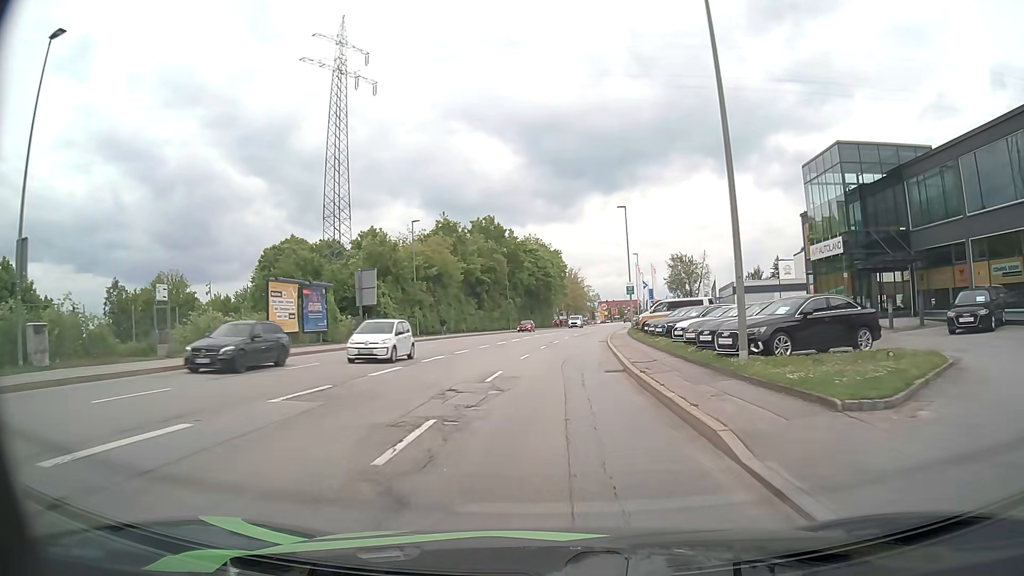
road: tertiary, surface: asphalt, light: Day
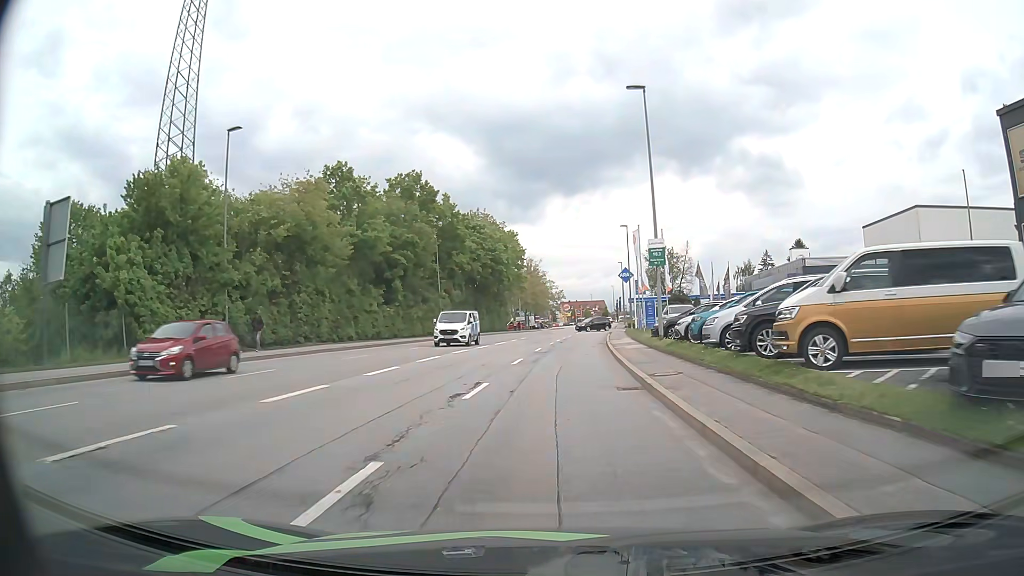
(+1.0, +30.2) m; +4°
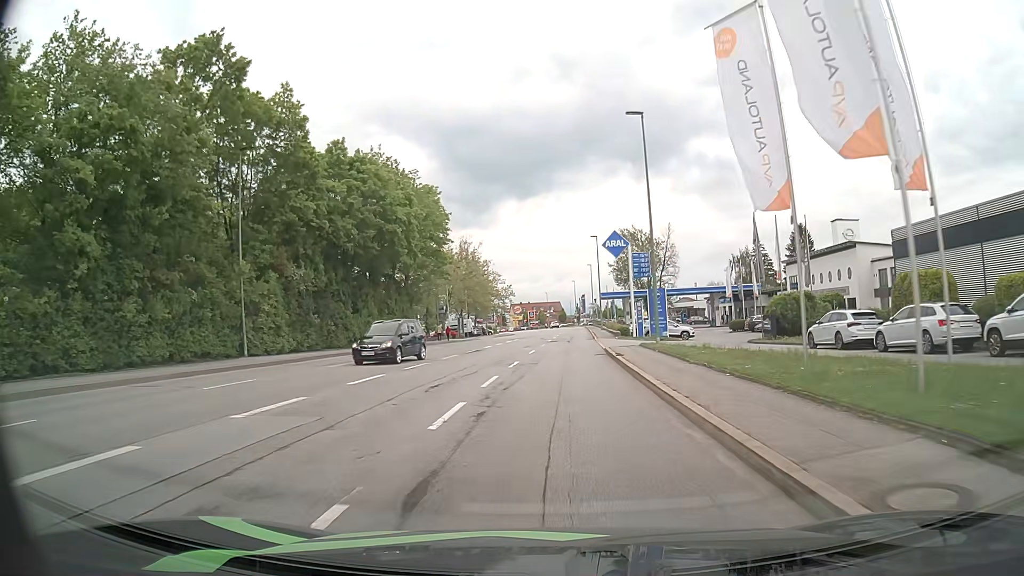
(+1.3, +37.0) m; +4°
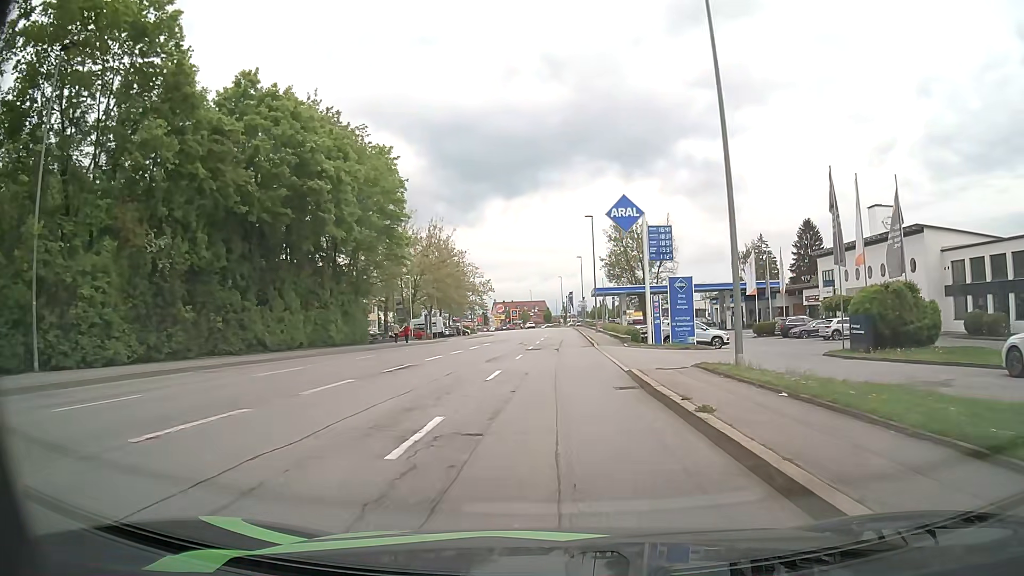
(+0.1, +14.3) m; +2°
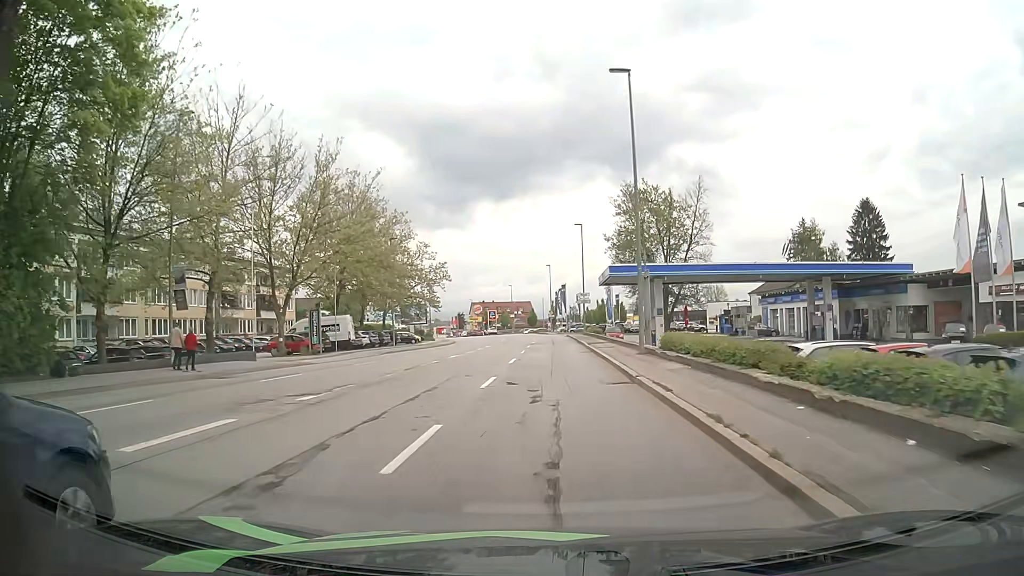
(+0.3, +36.1) m; 0°
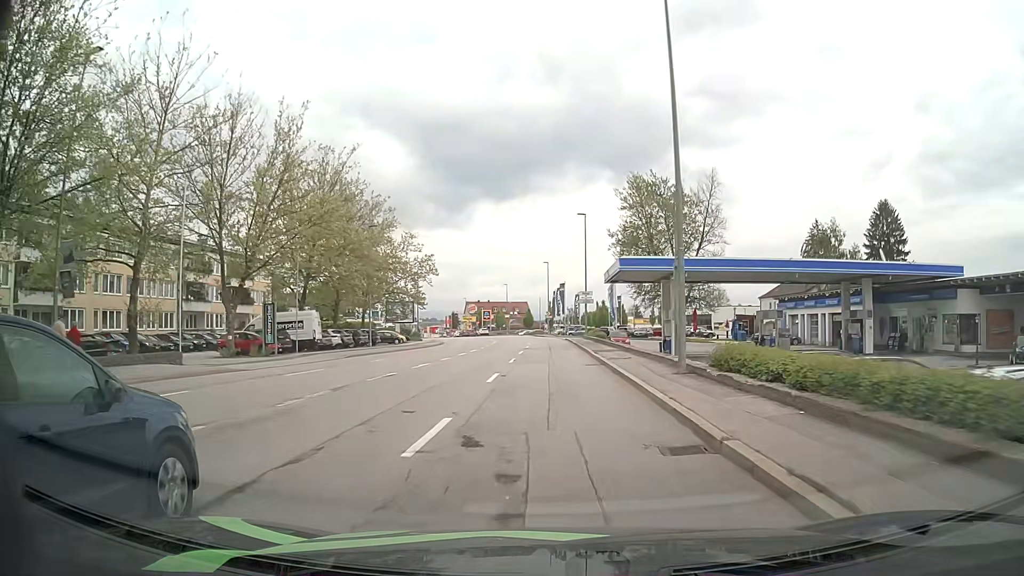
(0.0, +7.5) m; 0°
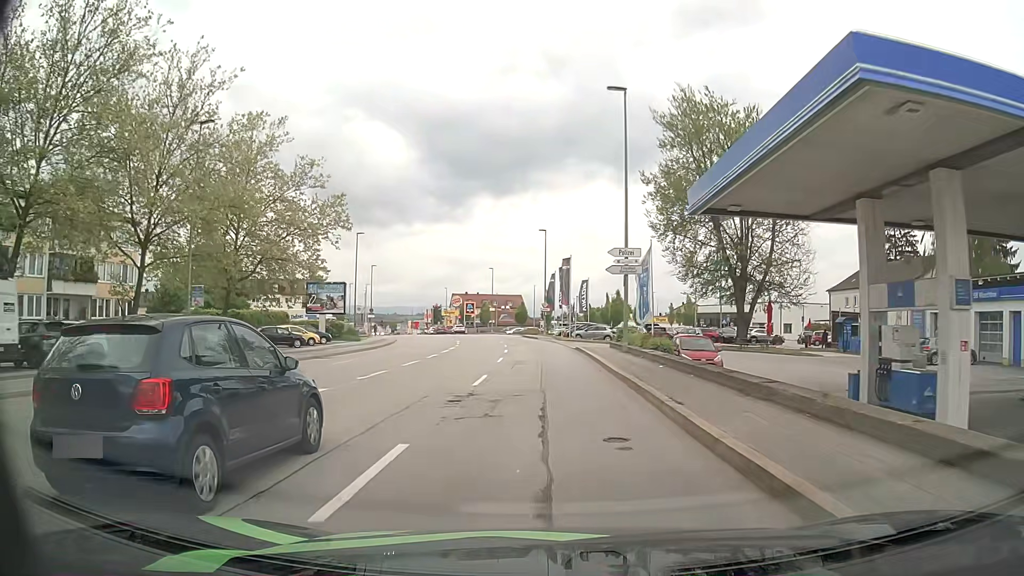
(+0.2, +29.9) m; +1°
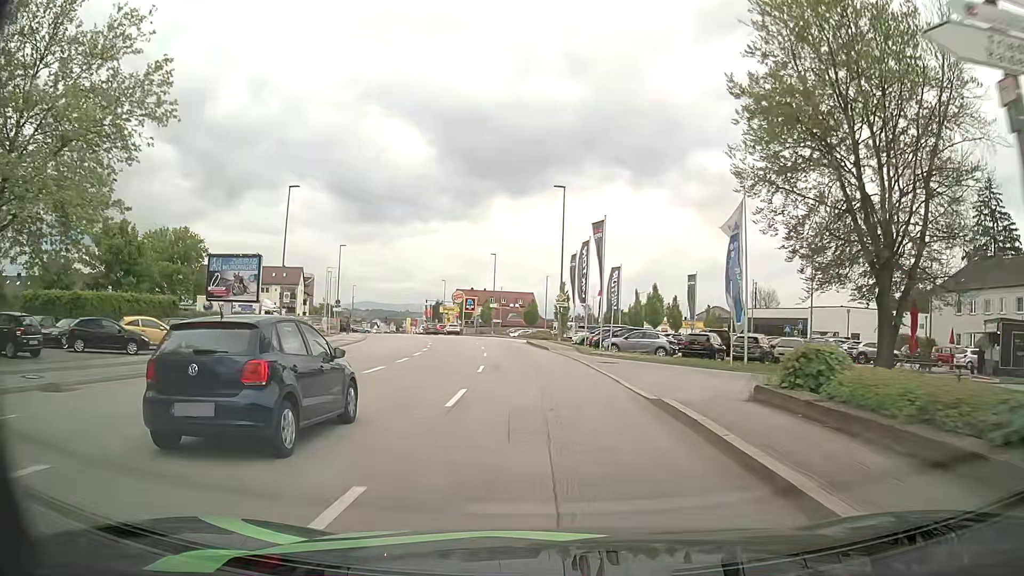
(-0.3, +21.5) m; -2°
(0, +10) (0, +20) (-1, +30) (-2, +40) (-3, +50) (-4, +60) (-6, +70) (-8, +79) (-11, +89) (-13, +99) m
